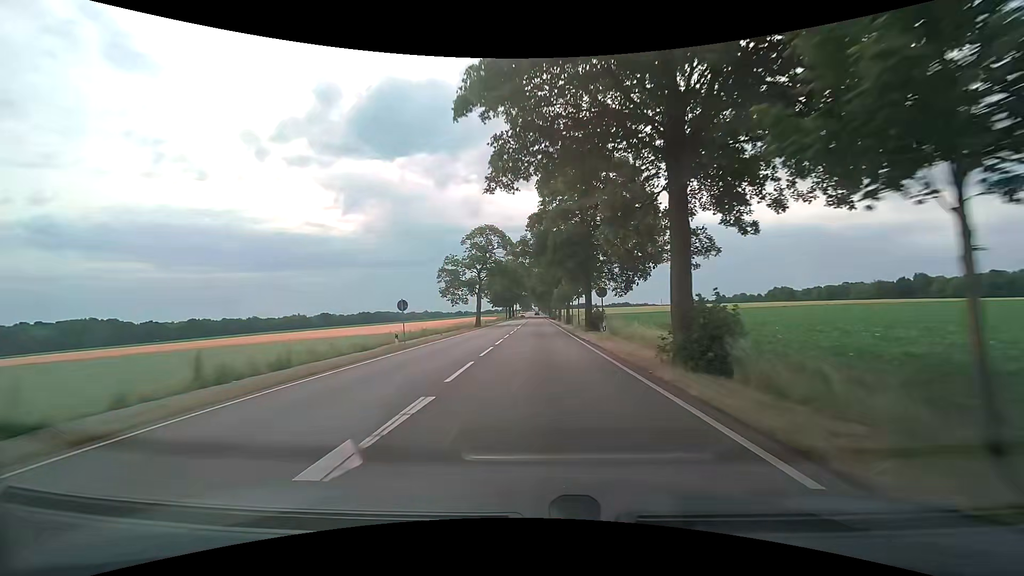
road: secondary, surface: asphalt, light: Day
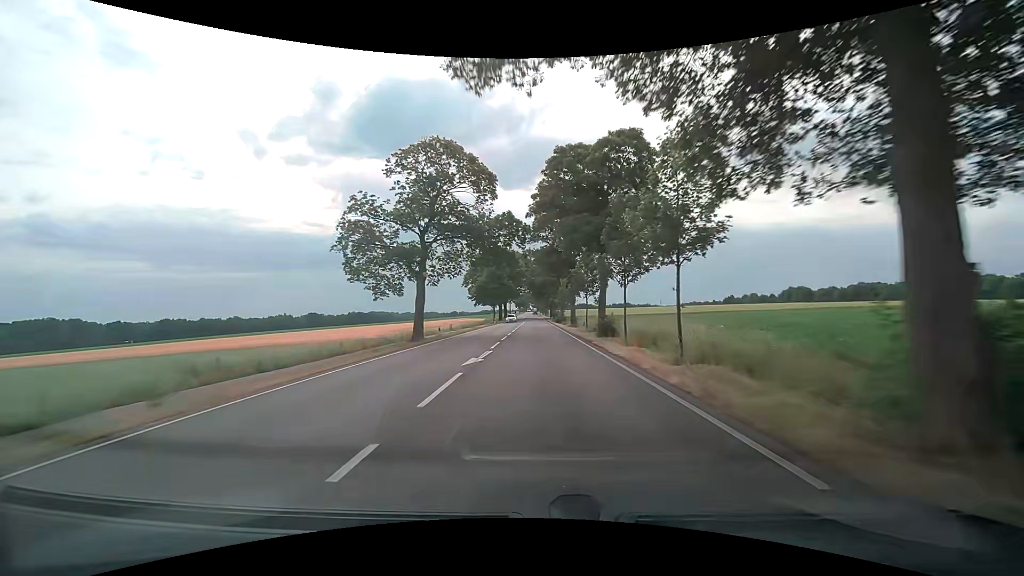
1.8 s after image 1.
(+0.2, +32.9) m; 0°
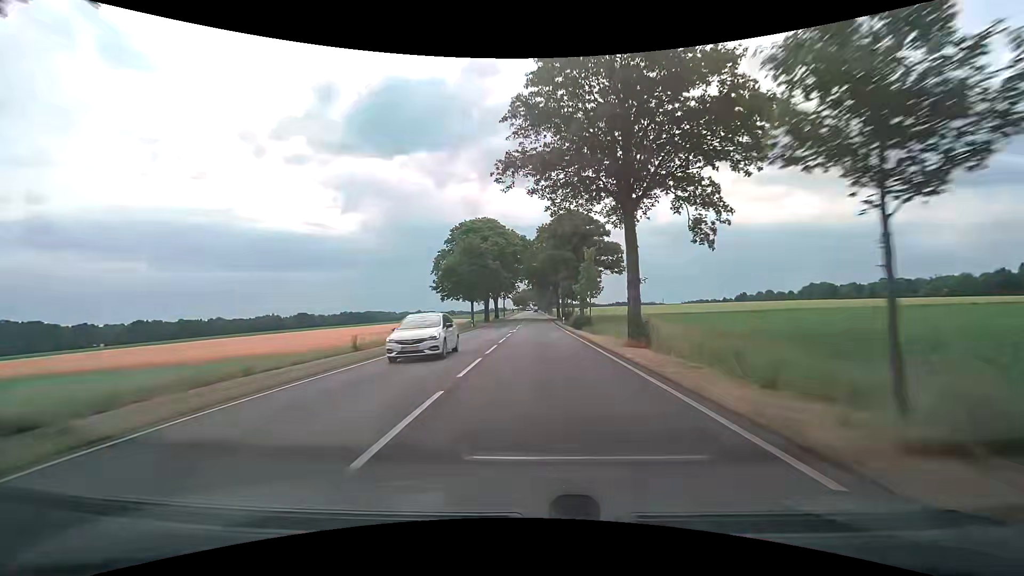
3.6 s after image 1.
(+0.1, +33.0) m; 0°
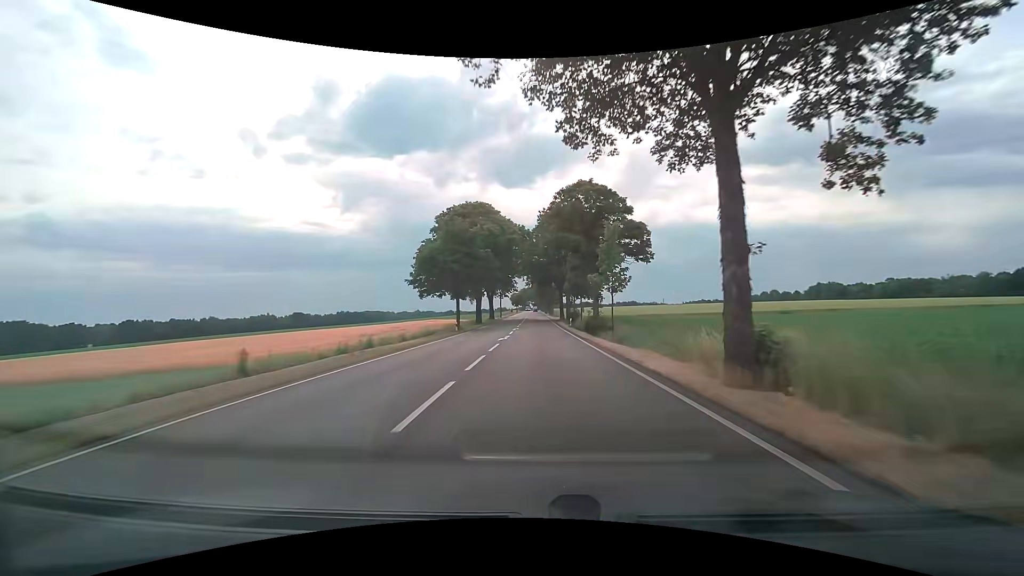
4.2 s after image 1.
(0.0, +10.9) m; 0°
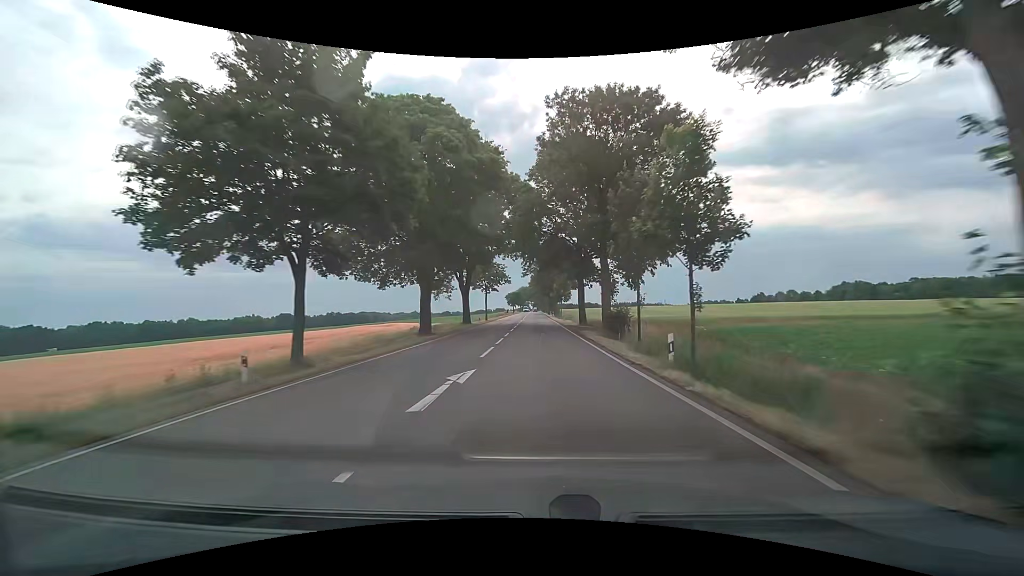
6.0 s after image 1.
(+0.1, +32.2) m; 0°
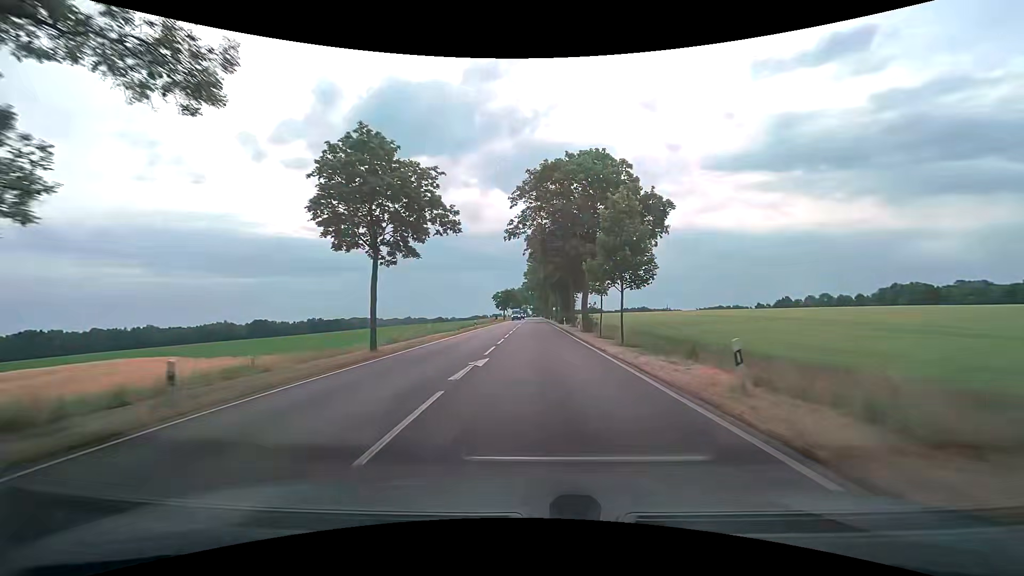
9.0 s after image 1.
(0.0, +52.7) m; 0°
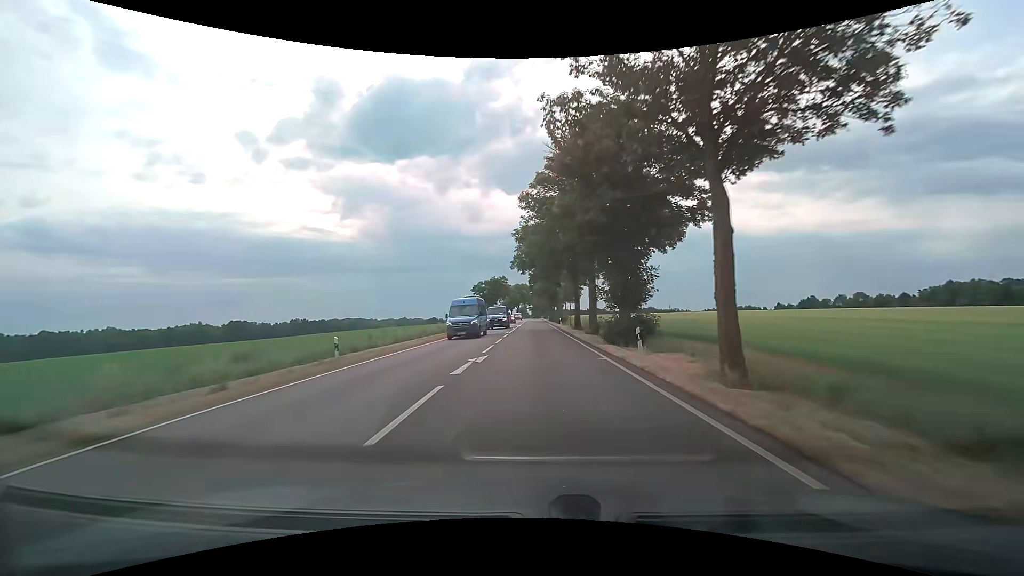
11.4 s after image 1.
(-0.1, +41.6) m; 0°
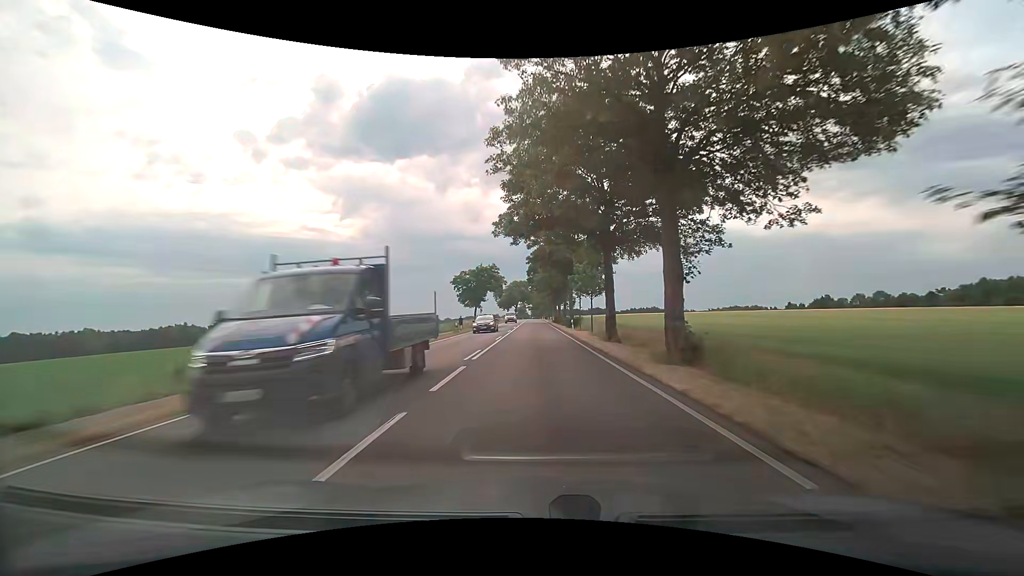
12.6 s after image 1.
(+0.1, +20.7) m; 0°
(0, +10) (0, +20) (0, +30) (0, +40) (0, +50) (0, +60) (0, +70) (0, +80) (0, +90) (0, +100) m
